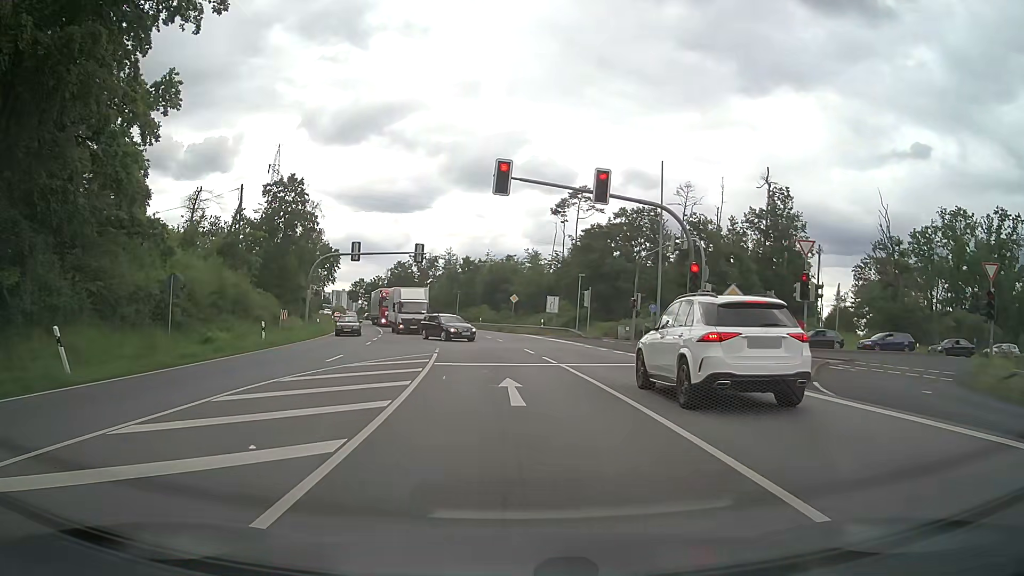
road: primary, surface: asphalt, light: Day
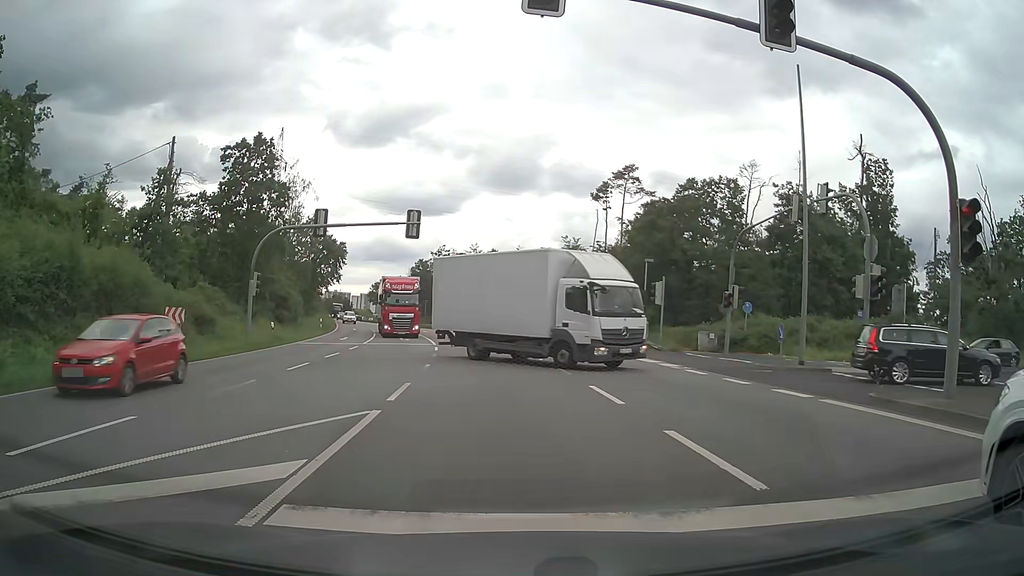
(-0.4, +14.9) m; -3°
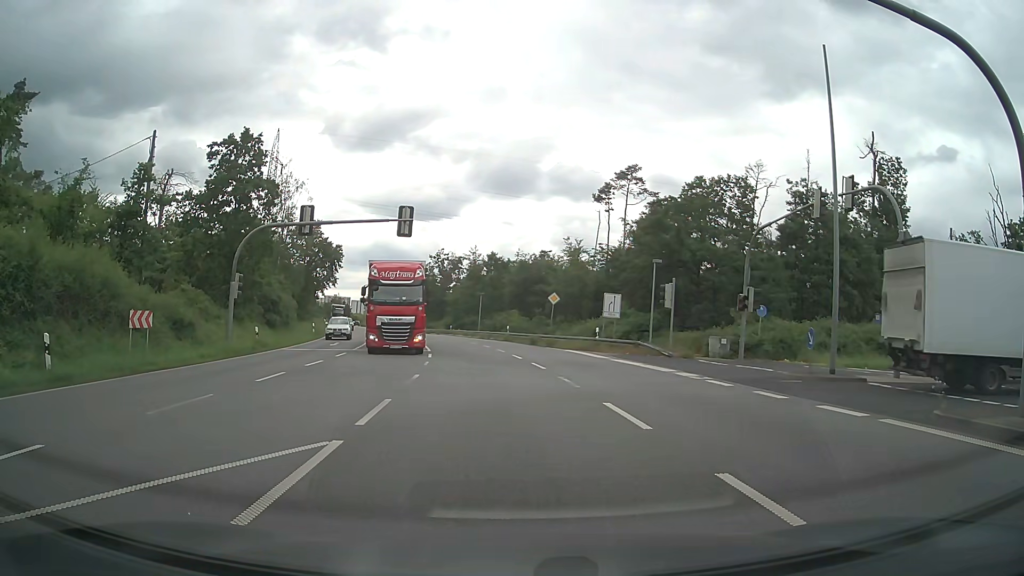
(0.0, +2.1) m; -1°
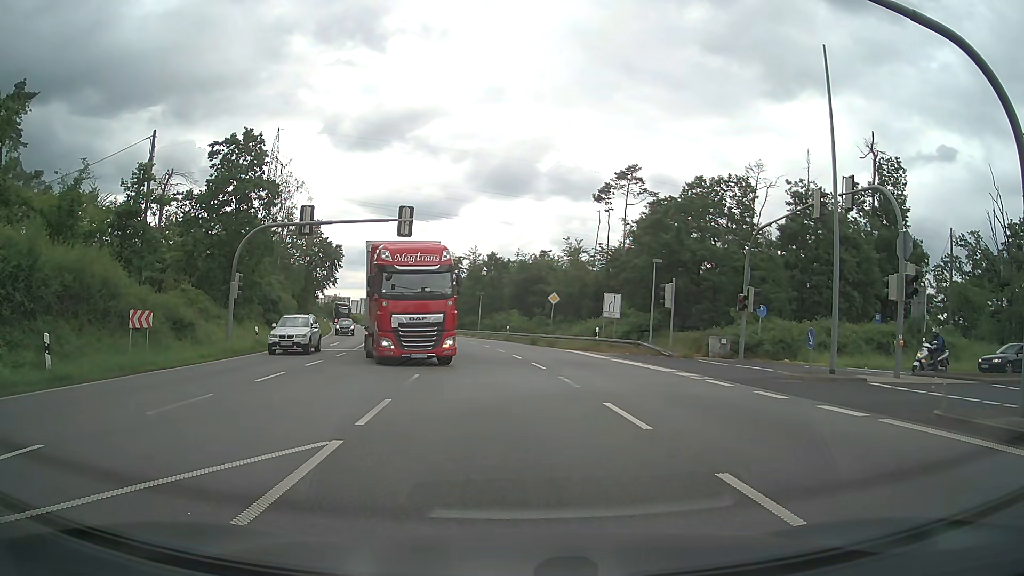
(0.0, 0.0) m; 0°
